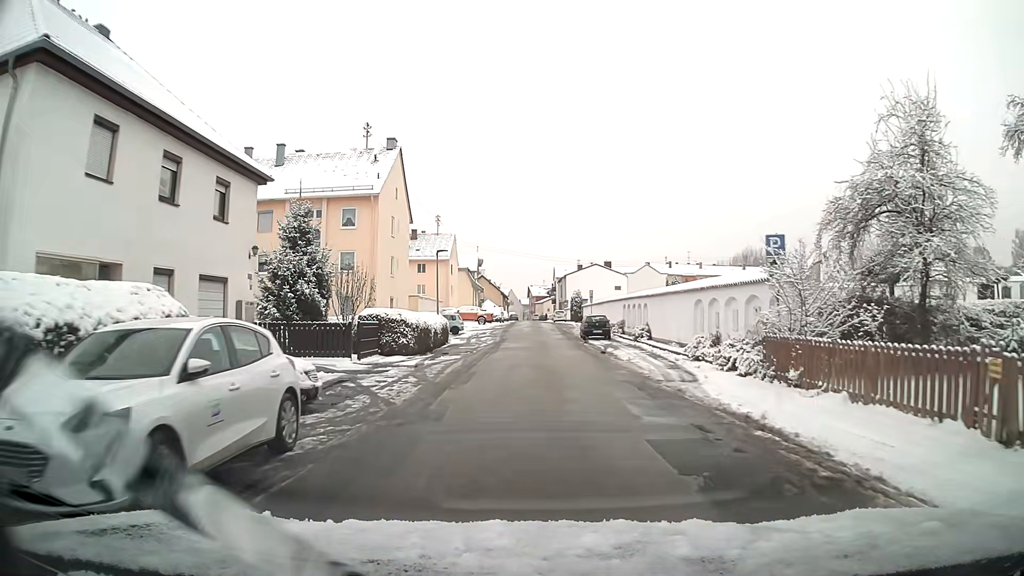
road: residential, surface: asphalt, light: Day
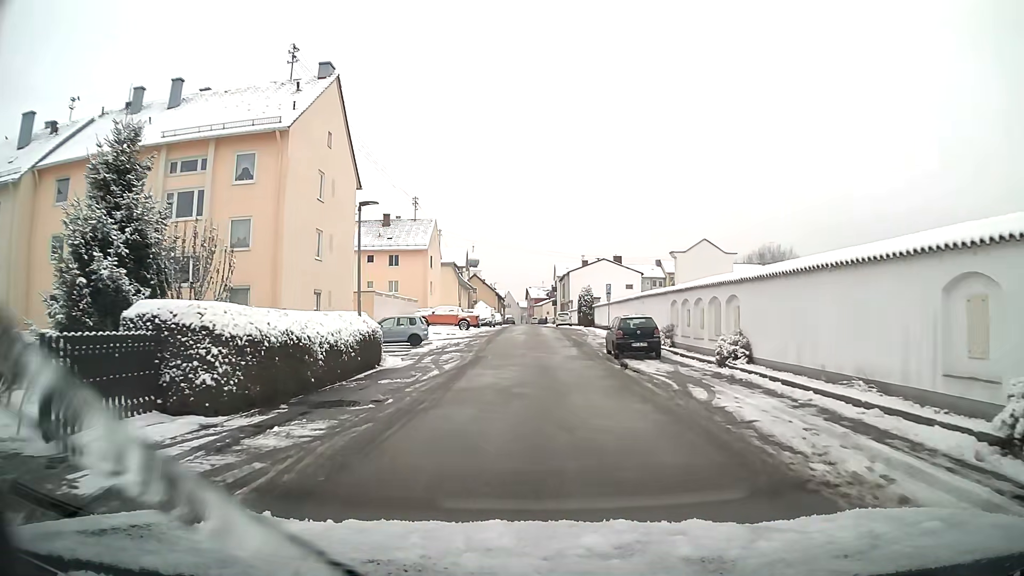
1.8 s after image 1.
(0.0, +15.9) m; 0°
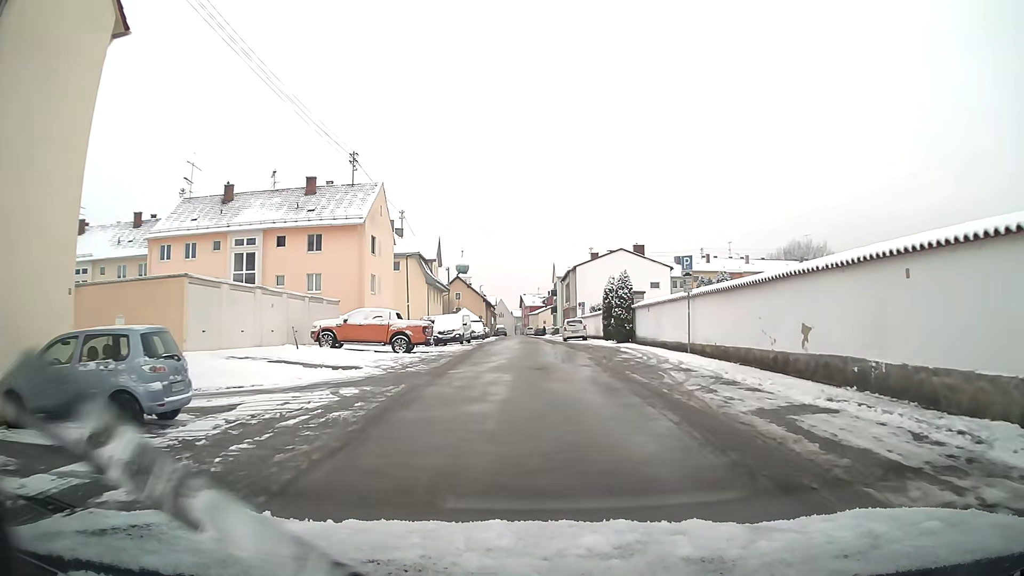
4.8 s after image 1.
(0.0, +24.6) m; +1°
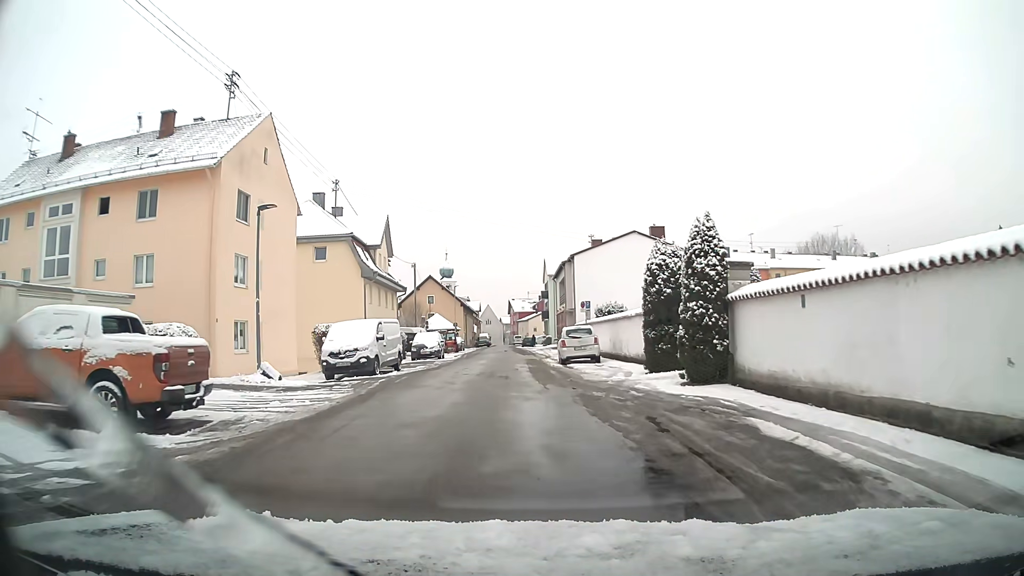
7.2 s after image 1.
(+0.3, +19.6) m; -1°
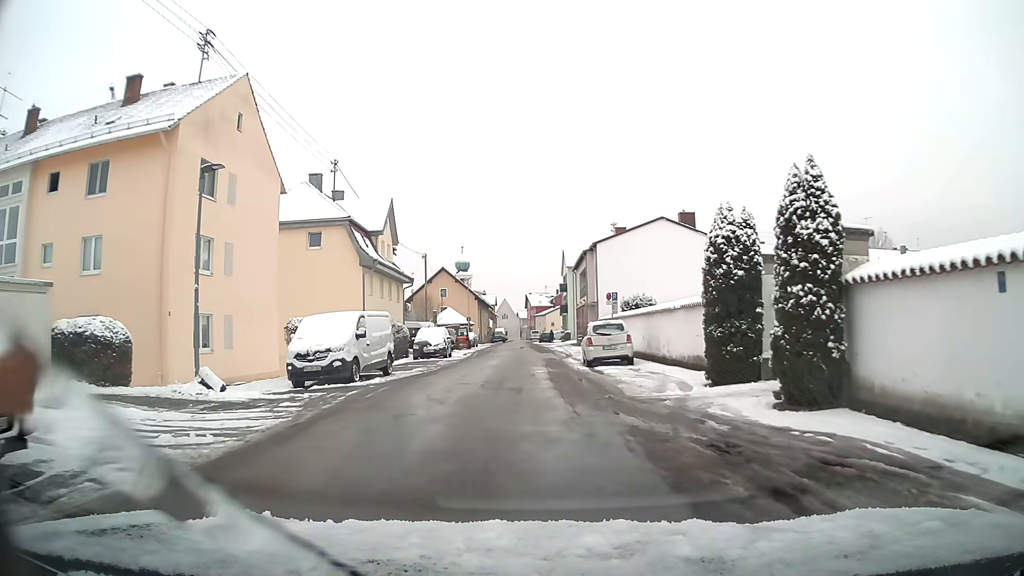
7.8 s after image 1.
(0.0, +4.9) m; -1°
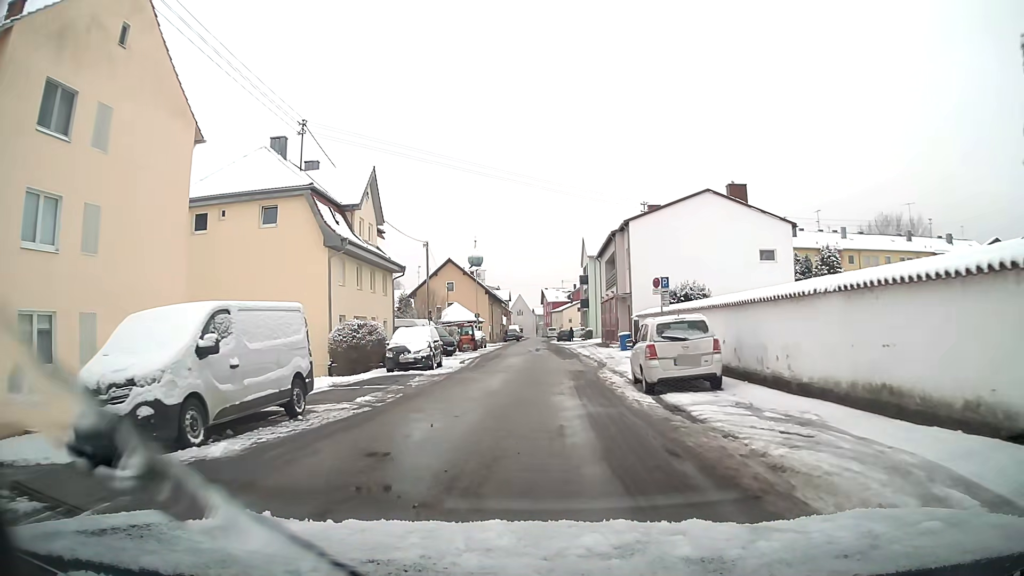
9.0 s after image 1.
(-0.1, +9.8) m; -1°
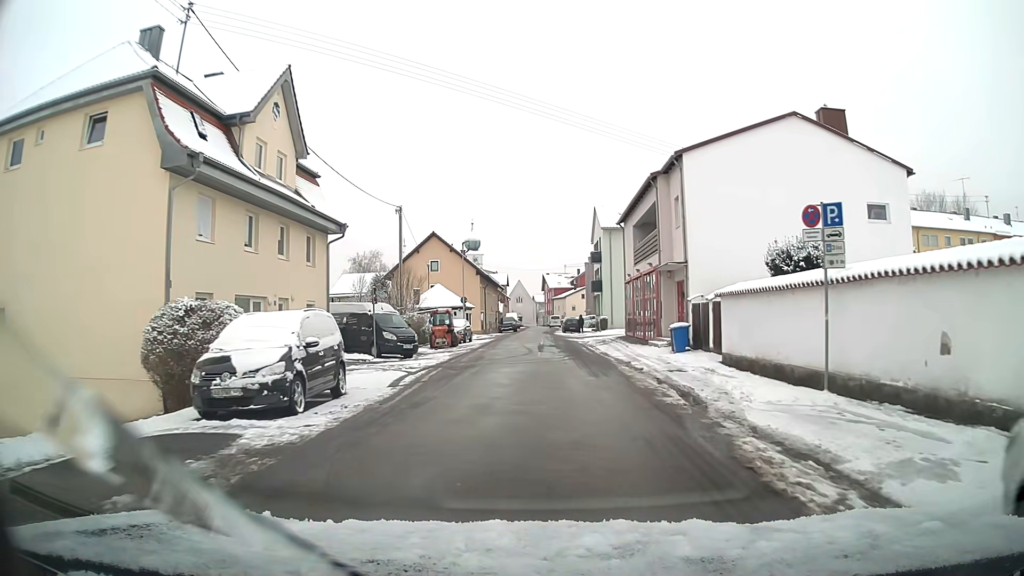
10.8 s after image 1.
(0.0, +14.8) m; +1°
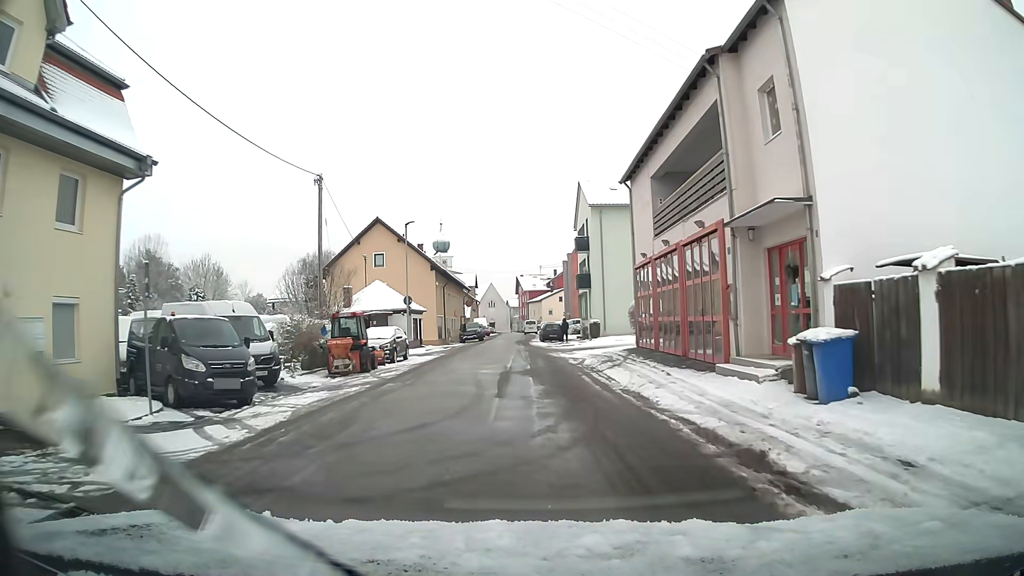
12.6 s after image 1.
(+0.2, +14.9) m; +1°
(0, +10) (-1, +20) (-1, +30) (-2, +40) (-2, +50) (-2, +60) (-2, +70) (-3, +80) (-3, +90) (-3, +100) m
